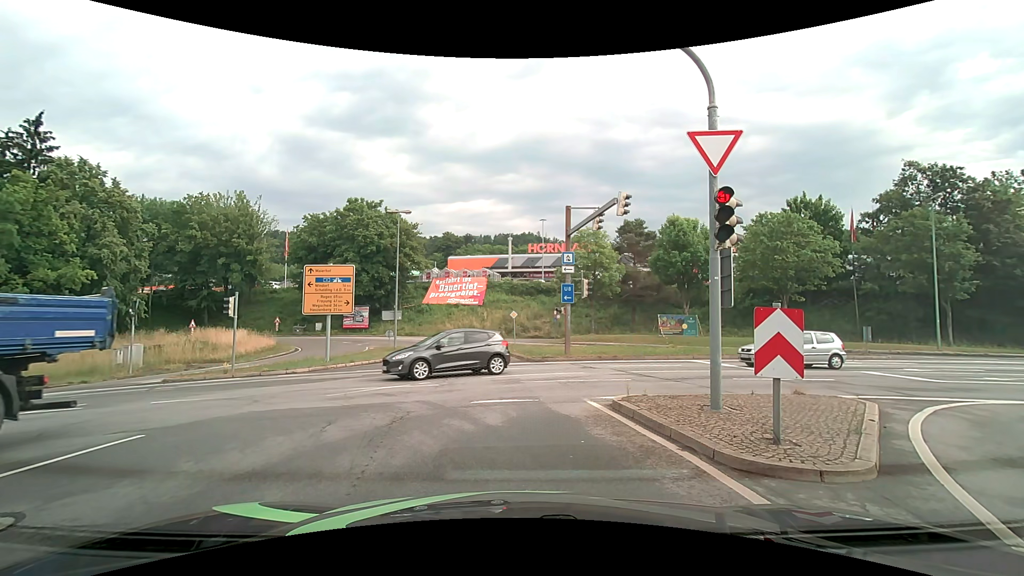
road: primary_link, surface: asphalt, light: Day
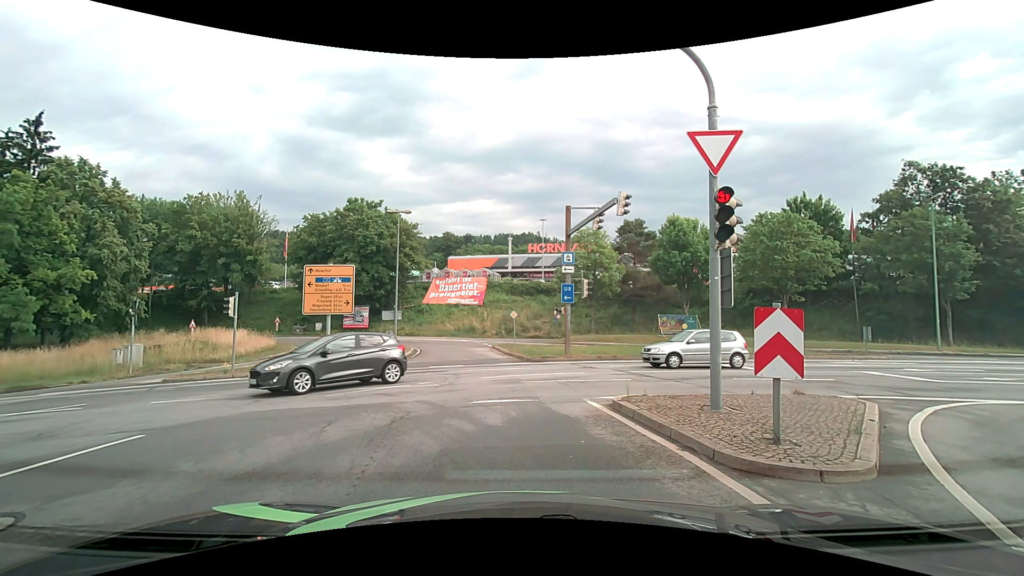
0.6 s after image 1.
(0.0, 0.0) m; 0°
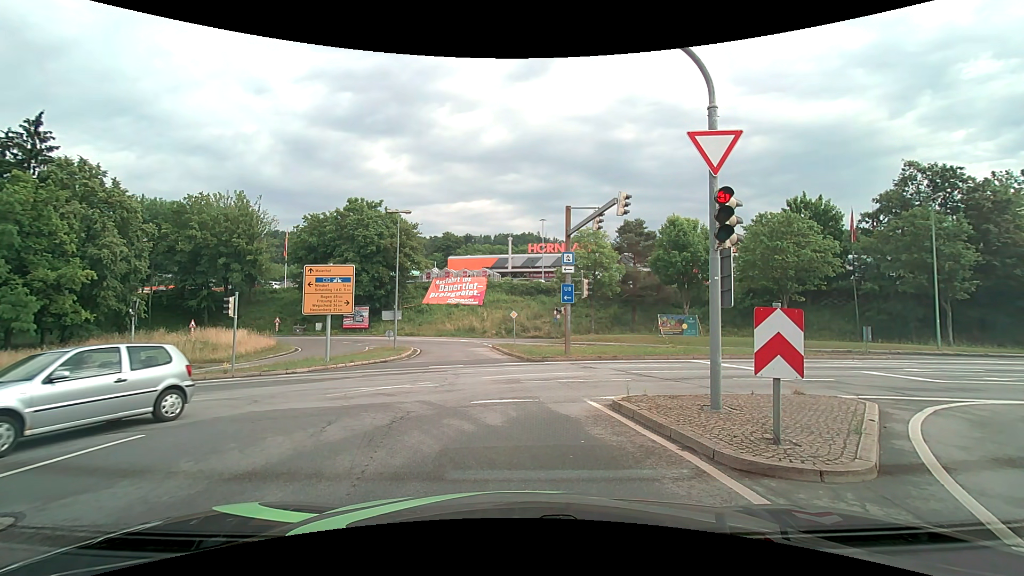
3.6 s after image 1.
(0.0, 0.0) m; 0°
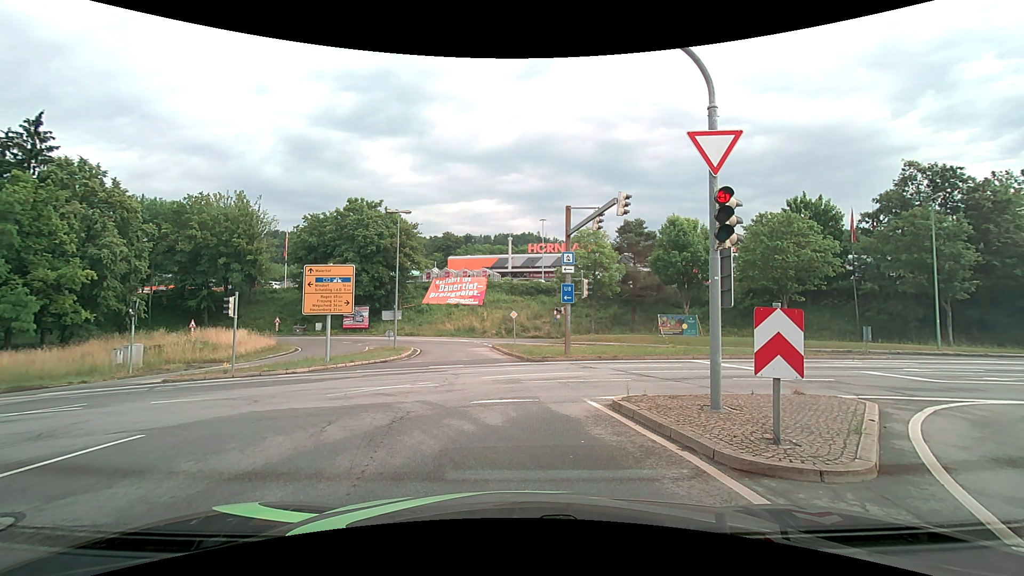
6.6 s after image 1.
(0.0, 0.0) m; 0°
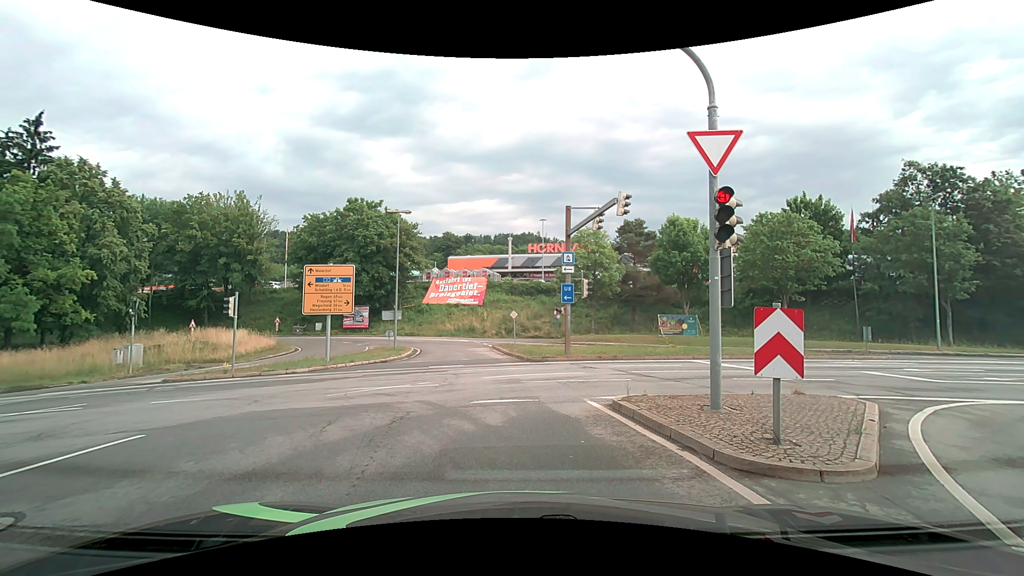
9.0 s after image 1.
(0.0, 0.0) m; 0°
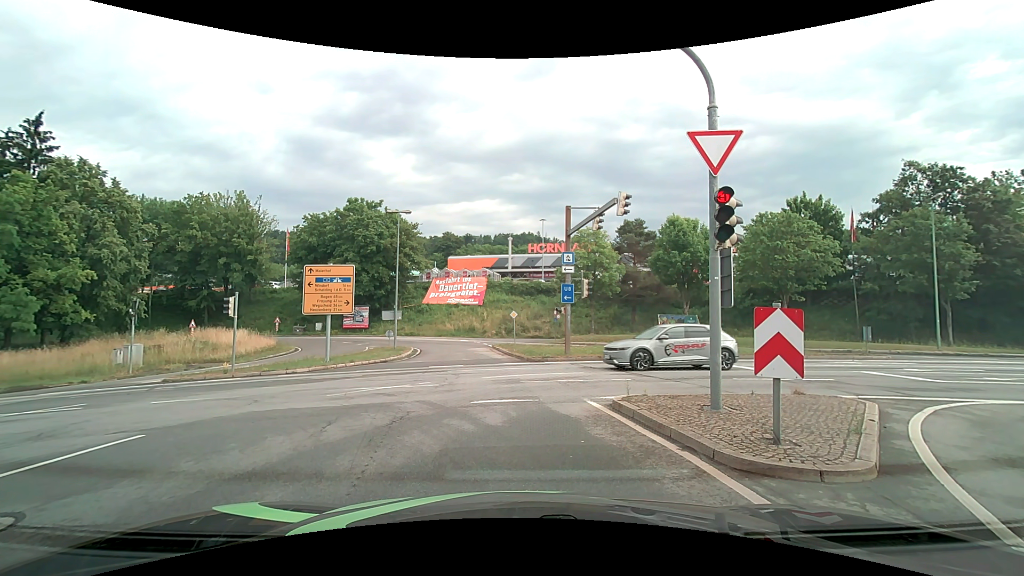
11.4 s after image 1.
(0.0, 0.0) m; 0°
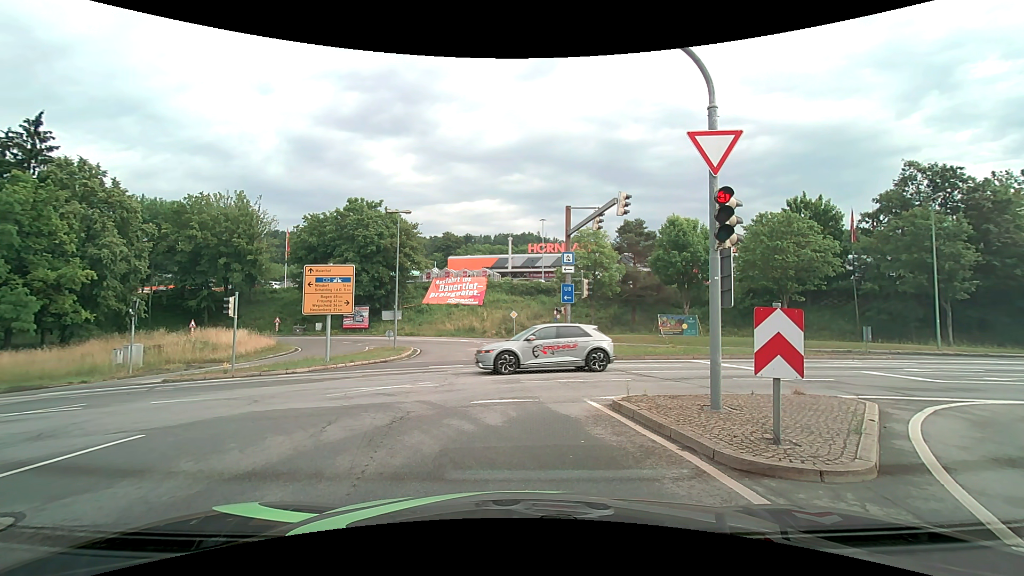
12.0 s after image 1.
(0.0, 0.0) m; 0°
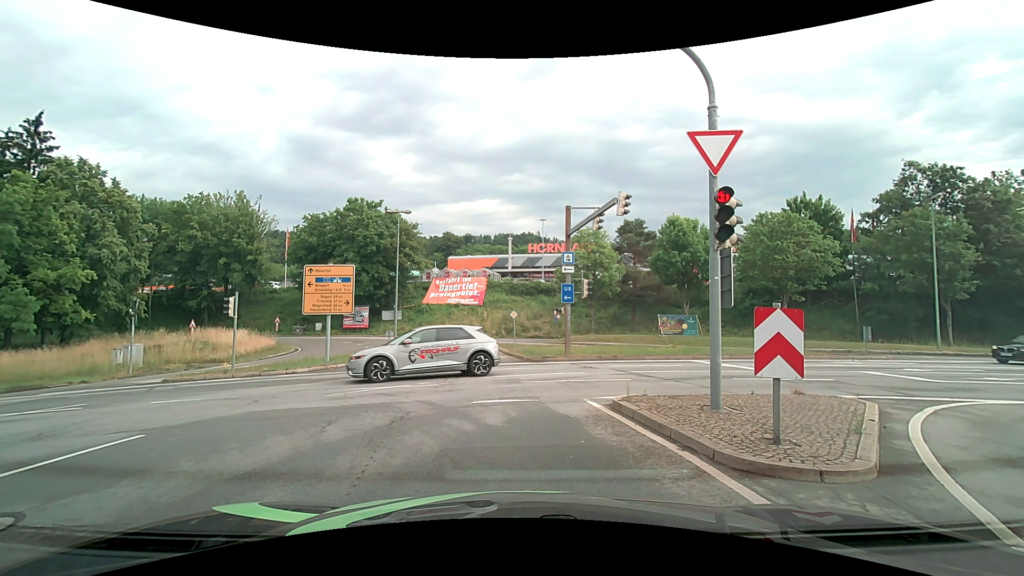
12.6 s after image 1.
(0.0, 0.0) m; 0°
(-2, +10) (-10, +16) (-20, +18) (-30, +18) (-40, +18) (-50, +17) (-60, +17) (-70, +16) (-80, +16) (-90, +16) m
